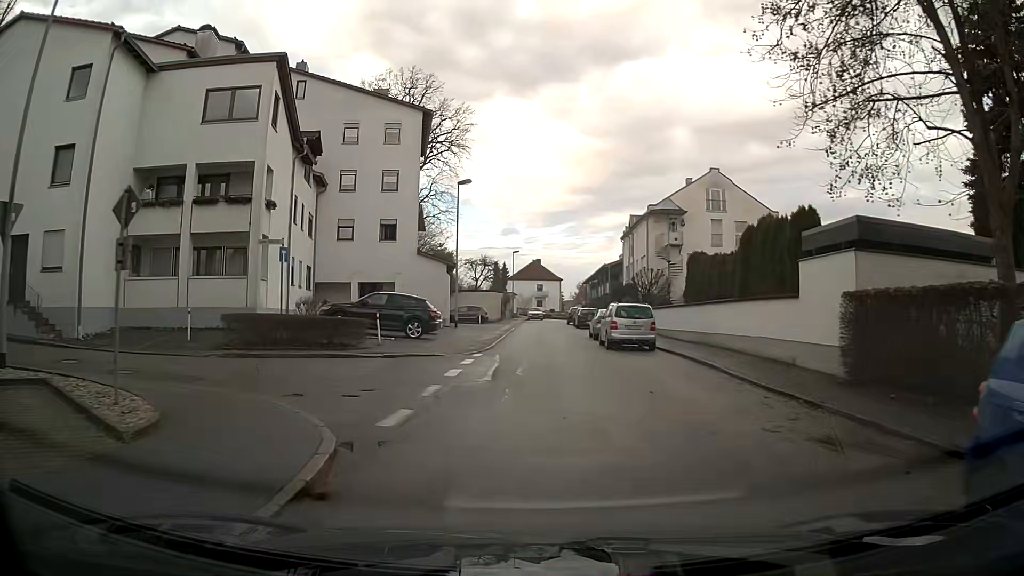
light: Day
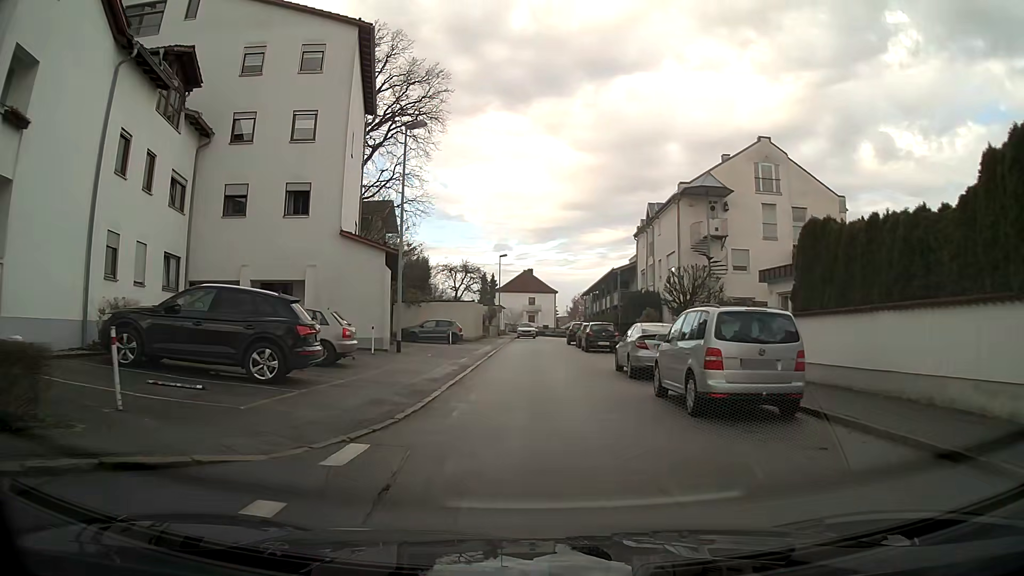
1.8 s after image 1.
(+0.1, +13.8) m; 0°
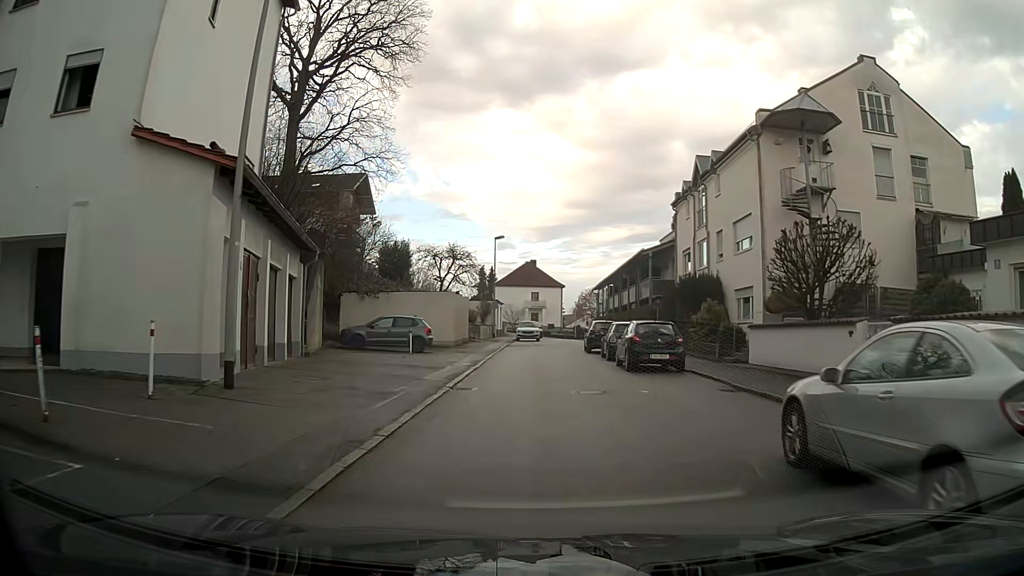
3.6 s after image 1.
(0.0, +13.6) m; 0°
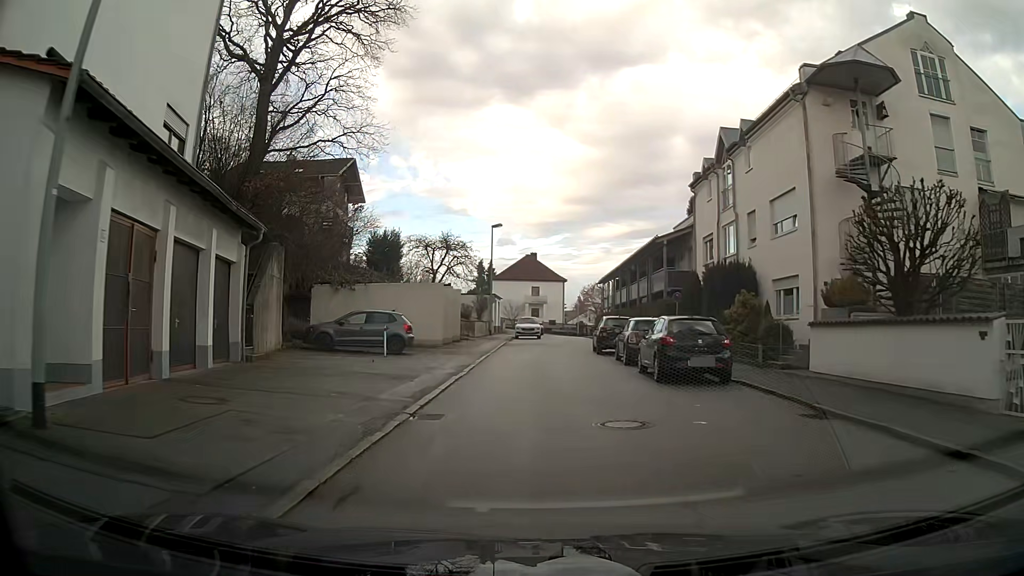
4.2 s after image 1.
(0.0, +4.5) m; 0°
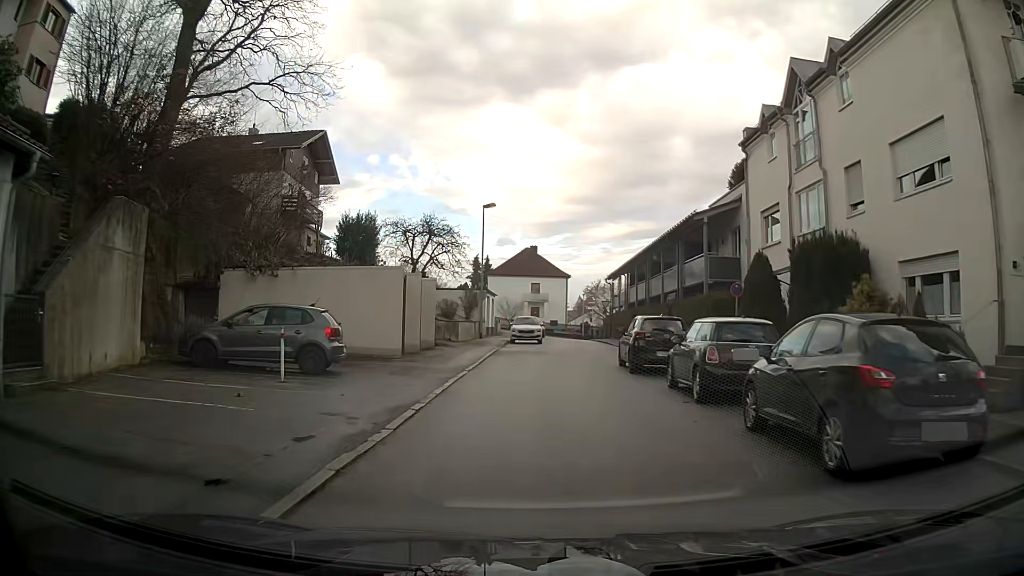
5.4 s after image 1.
(0.0, +8.9) m; +1°
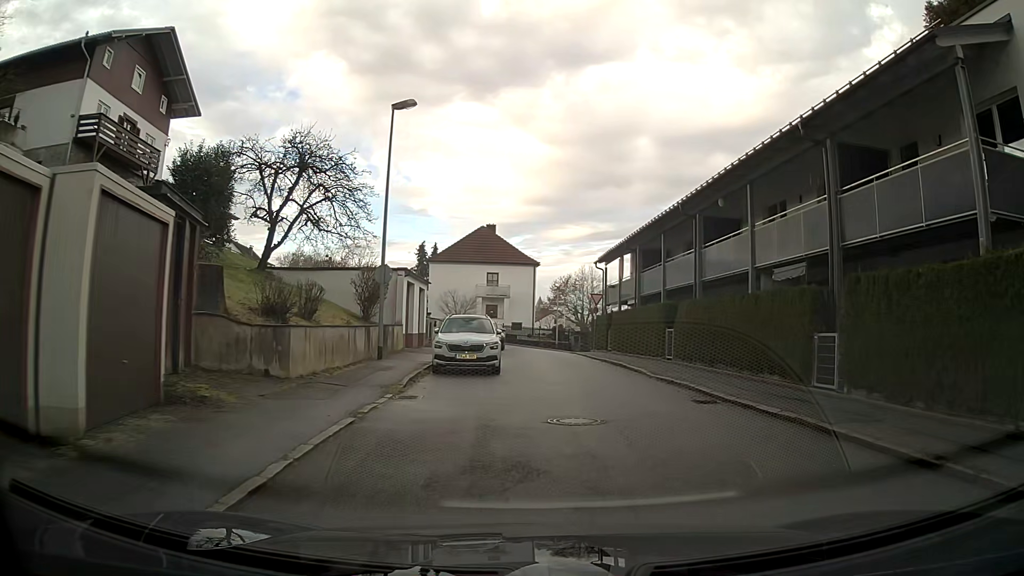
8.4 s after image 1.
(+0.2, +19.9) m; +5°
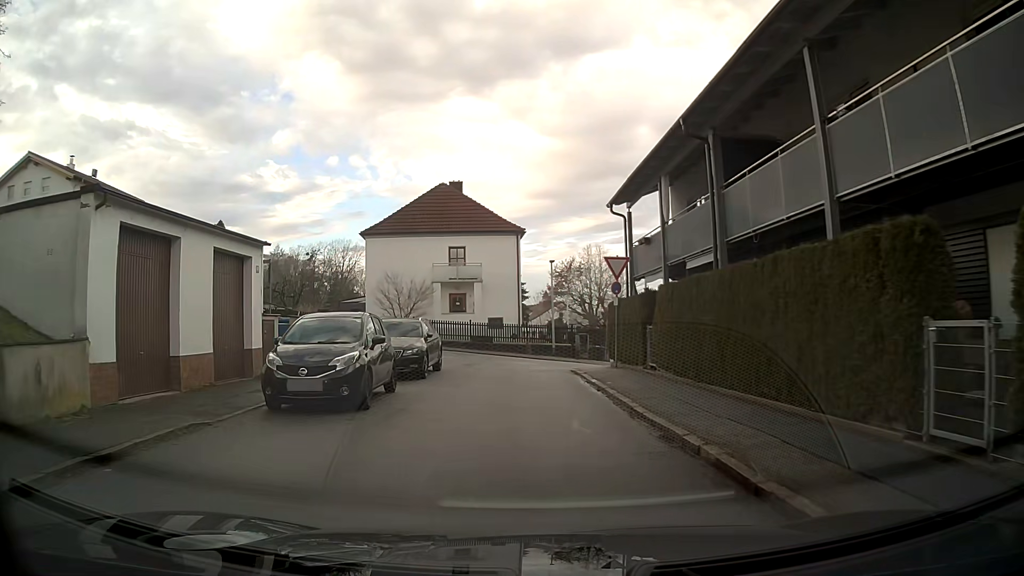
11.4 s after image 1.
(+0.5, +18.8) m; -4°
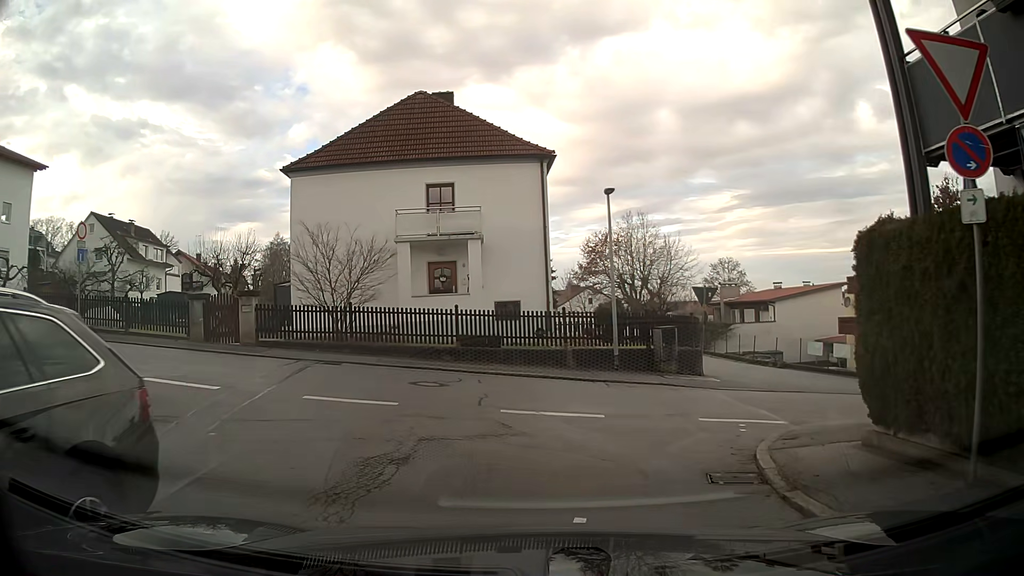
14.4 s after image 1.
(-0.2, +16.5) m; -1°
(+1, +10) (+9, +14) (+19, +14) (+29, +16) (+39, +17) (+49, +15) (+59, +15) (+69, +15) (+79, +16) (+89, +17) m
